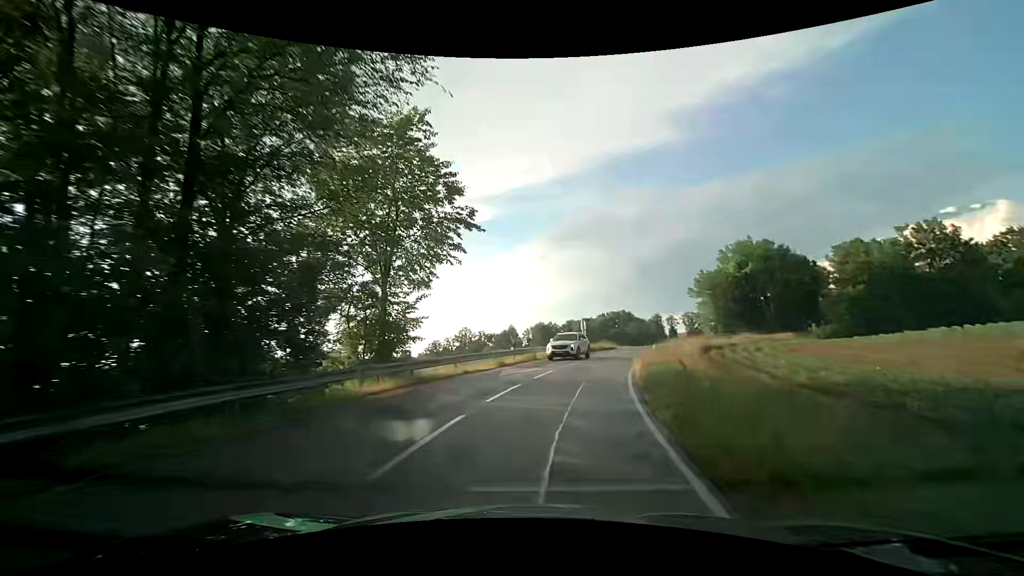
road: tertiary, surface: asphalt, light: Day
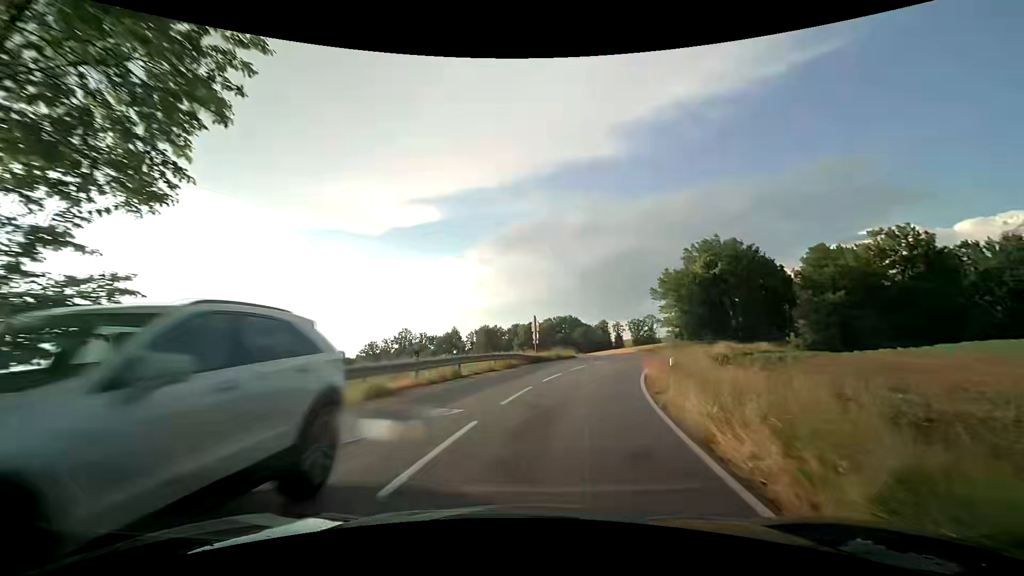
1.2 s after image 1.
(+0.8, +12.5) m; +7°
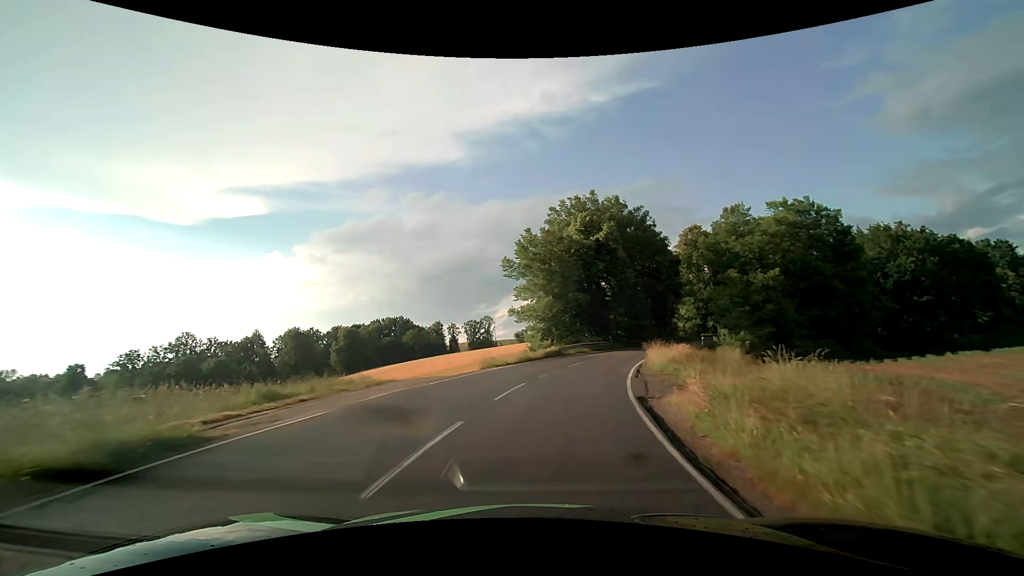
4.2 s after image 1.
(+5.3, +30.3) m; +19°
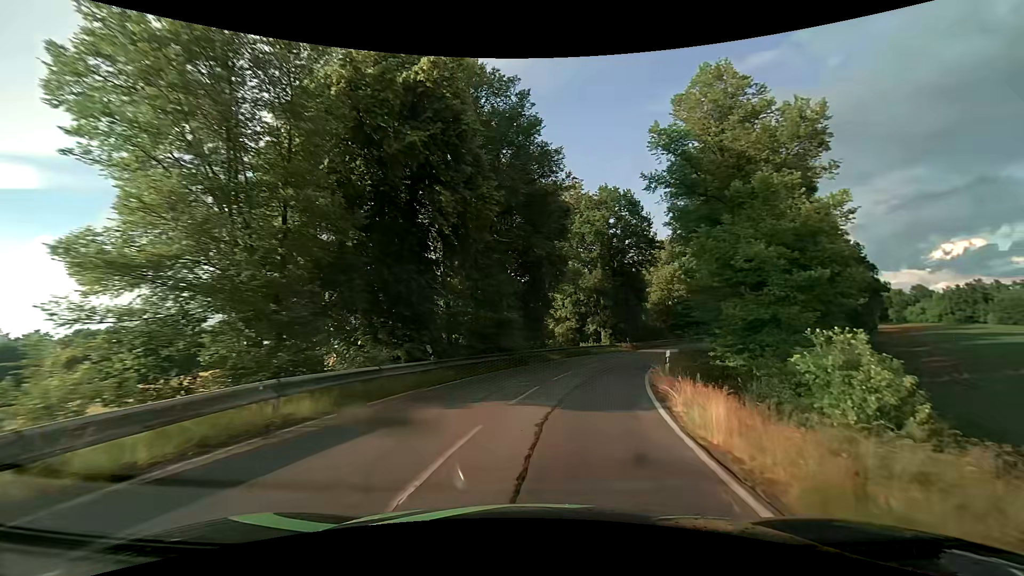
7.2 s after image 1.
(+4.8, +30.8) m; +18°
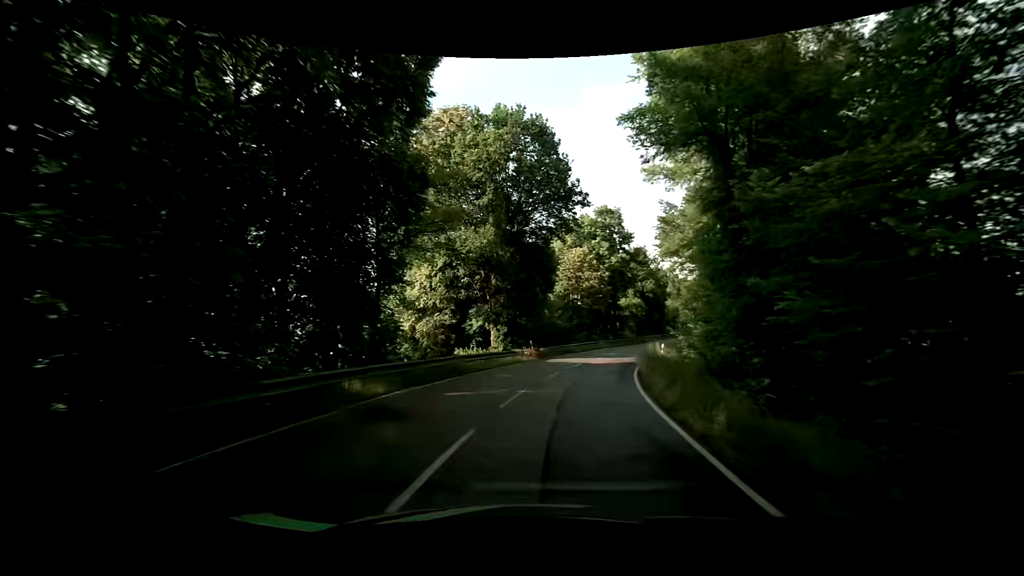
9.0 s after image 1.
(+2.1, +19.3) m; +12°
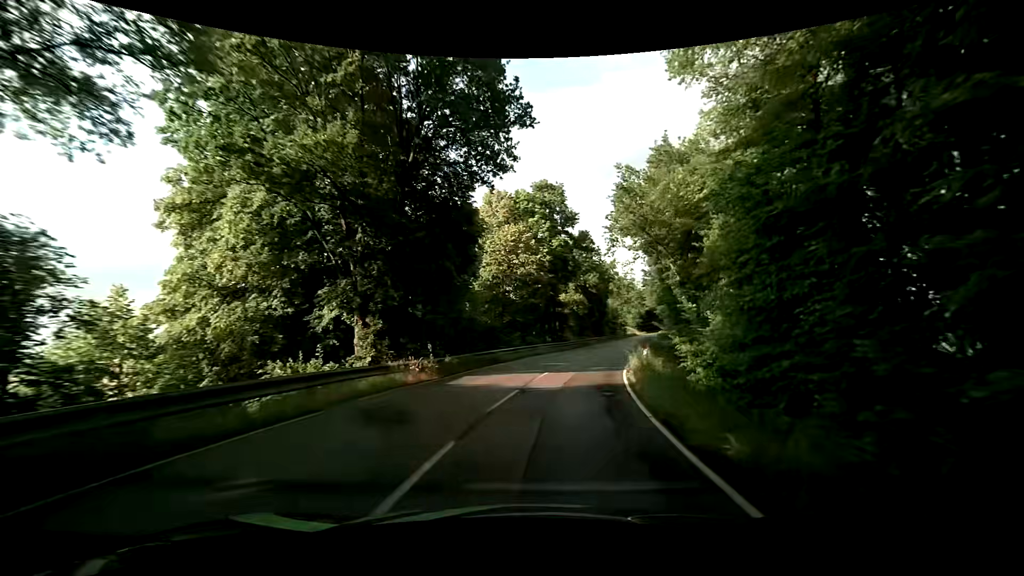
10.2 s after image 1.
(+1.0, +13.3) m; +9°
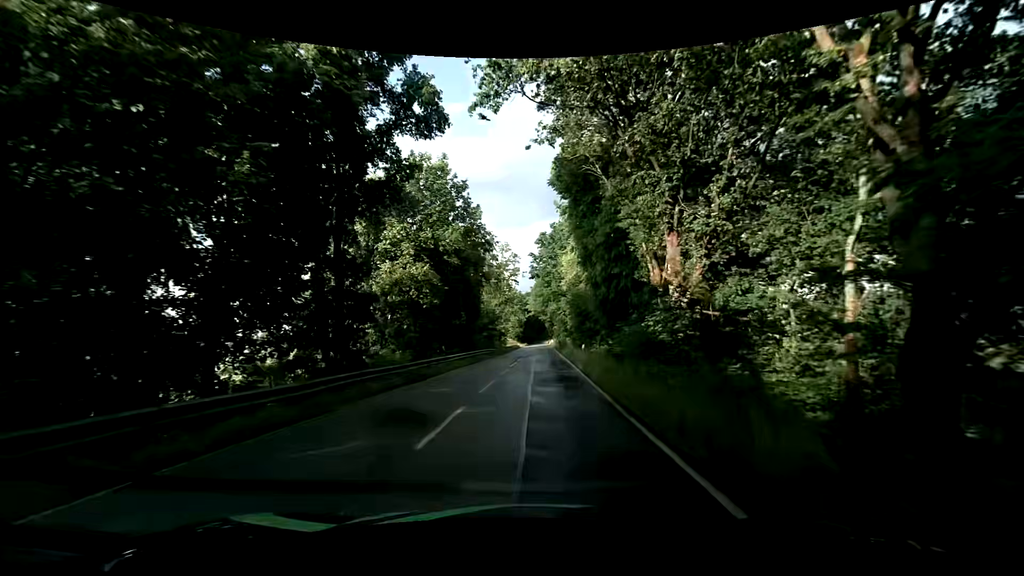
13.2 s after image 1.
(+4.5, +34.2) m; +14°
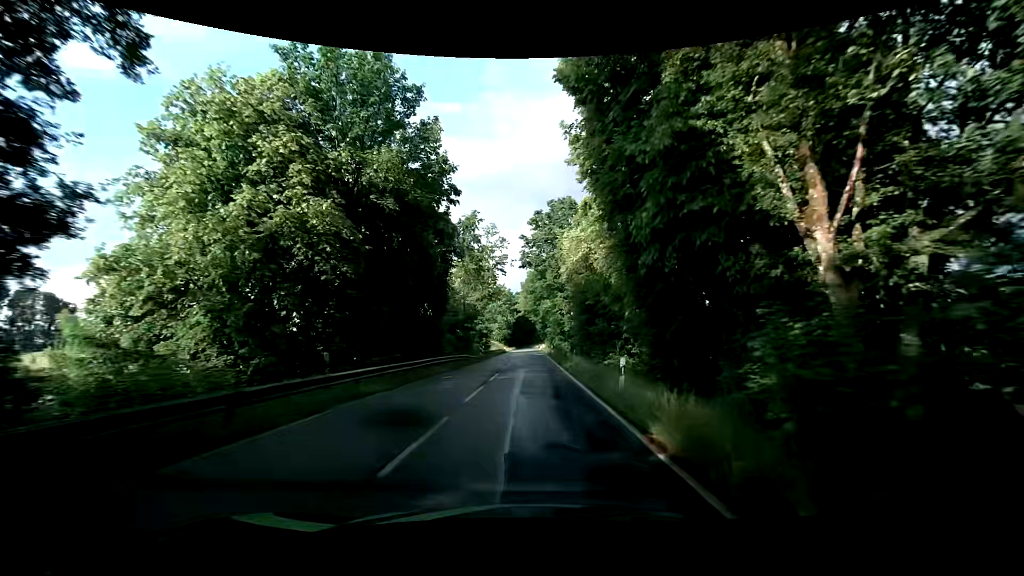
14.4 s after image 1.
(+0.1, +14.3) m; +1°
(0, +10) (0, +20) (0, +30) (0, +40) (0, +50) (0, +60) (0, +70) (0, +80) (0, +90) (0, +100) m
